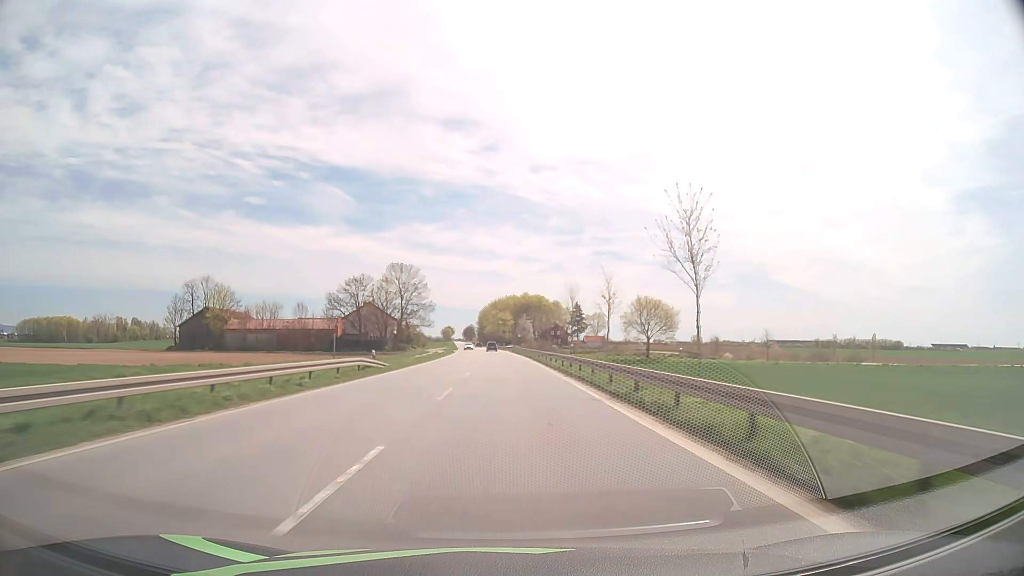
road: primary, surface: asphalt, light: Day
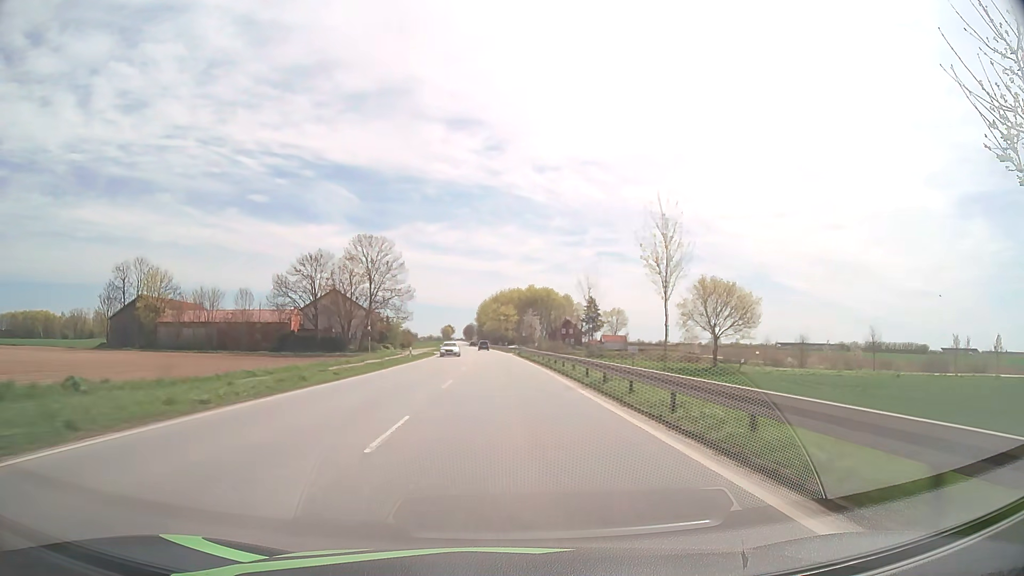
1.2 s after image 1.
(0.0, +32.4) m; 0°
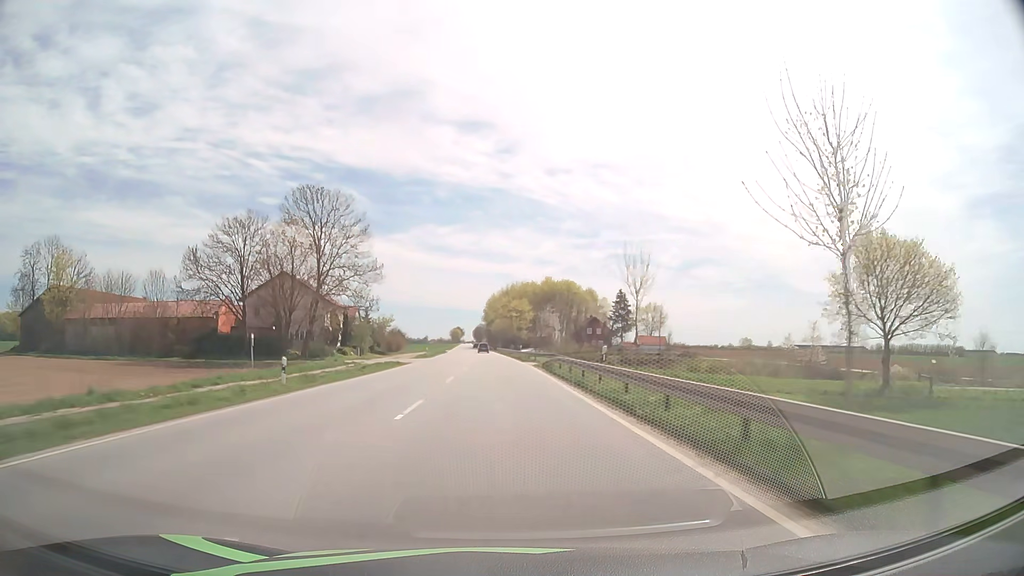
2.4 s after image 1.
(-0.2, +32.2) m; -1°
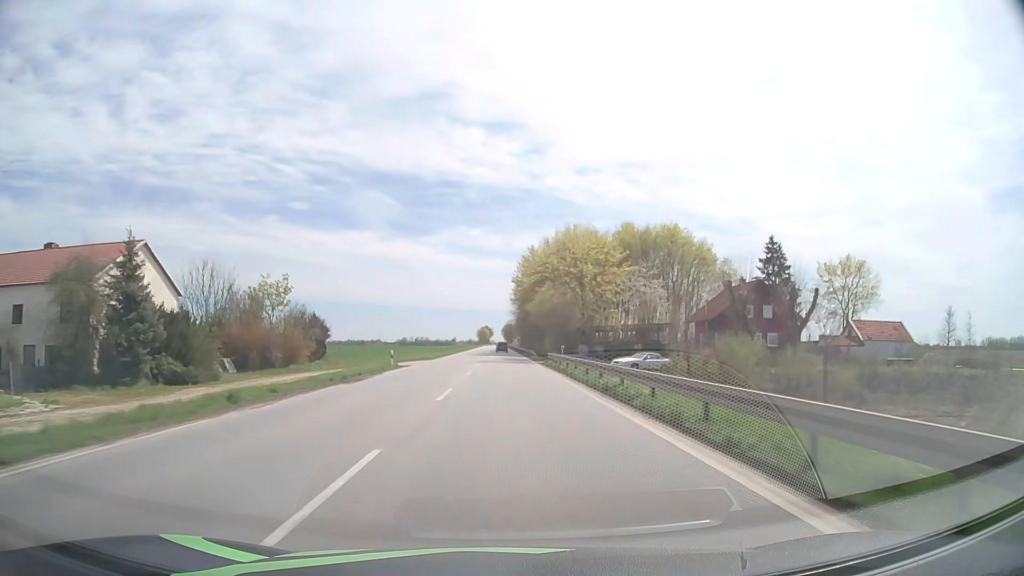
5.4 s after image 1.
(-2.5, +80.0) m; -3°
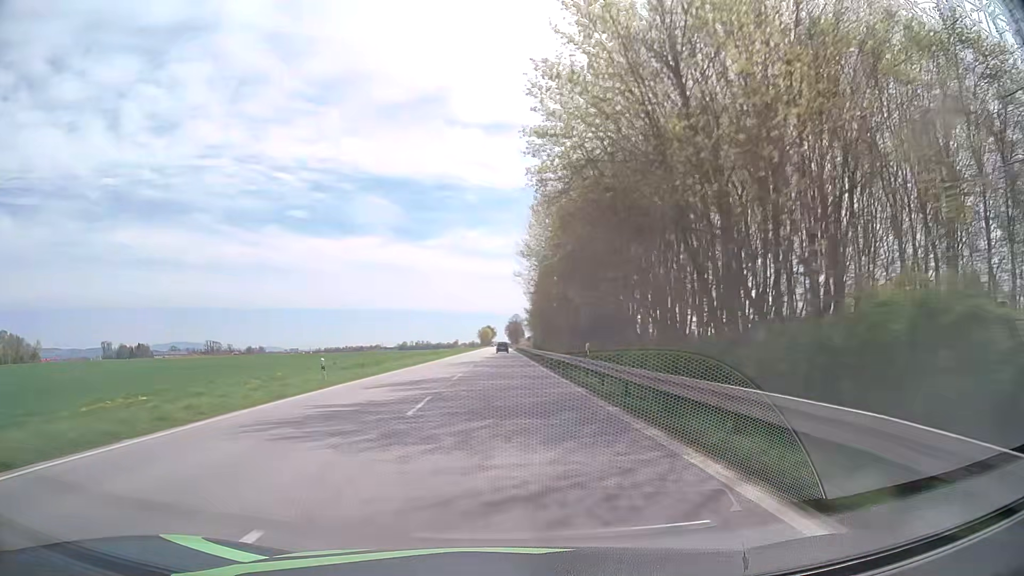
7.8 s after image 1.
(0.0, +64.0) m; 0°
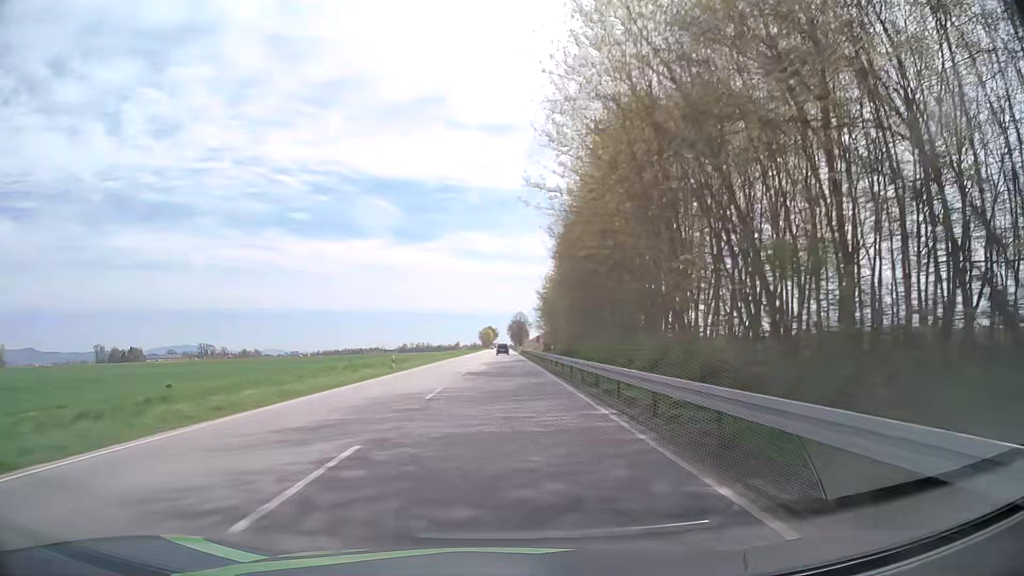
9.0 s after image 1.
(-0.1, +31.9) m; 0°
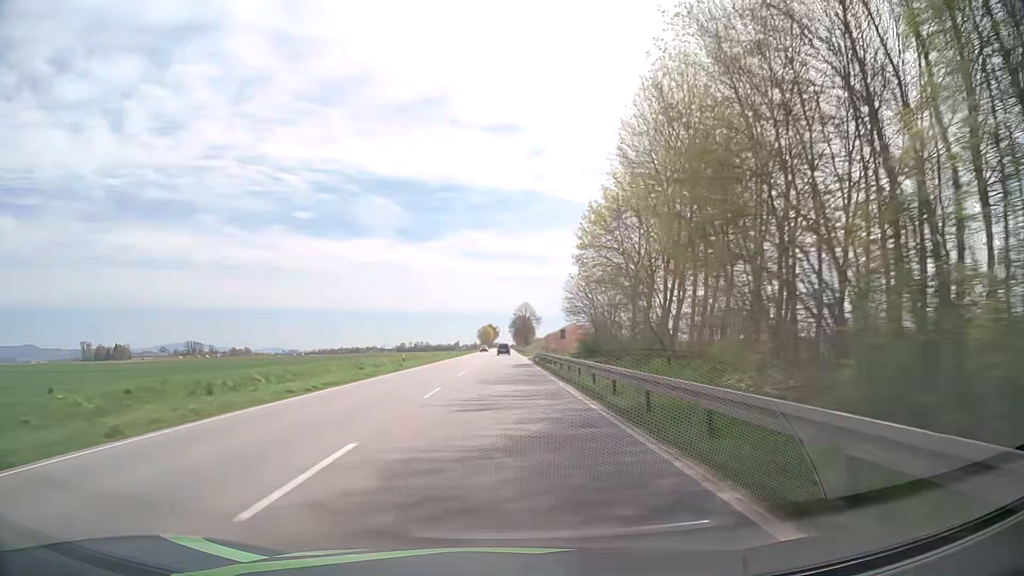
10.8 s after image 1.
(-0.1, +47.9) m; 0°
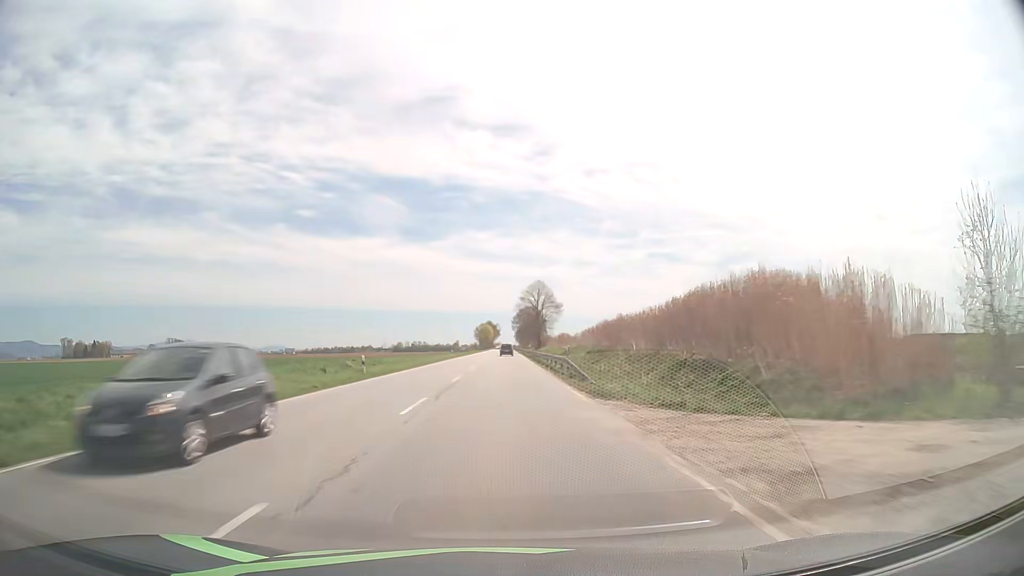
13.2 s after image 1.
(0.0, +63.9) m; 0°
(0, +10) (0, +20) (0, +30) (0, +40) (0, +50) (0, +60) (0, +70) (0, +80) (0, +90) (0, +100) m
